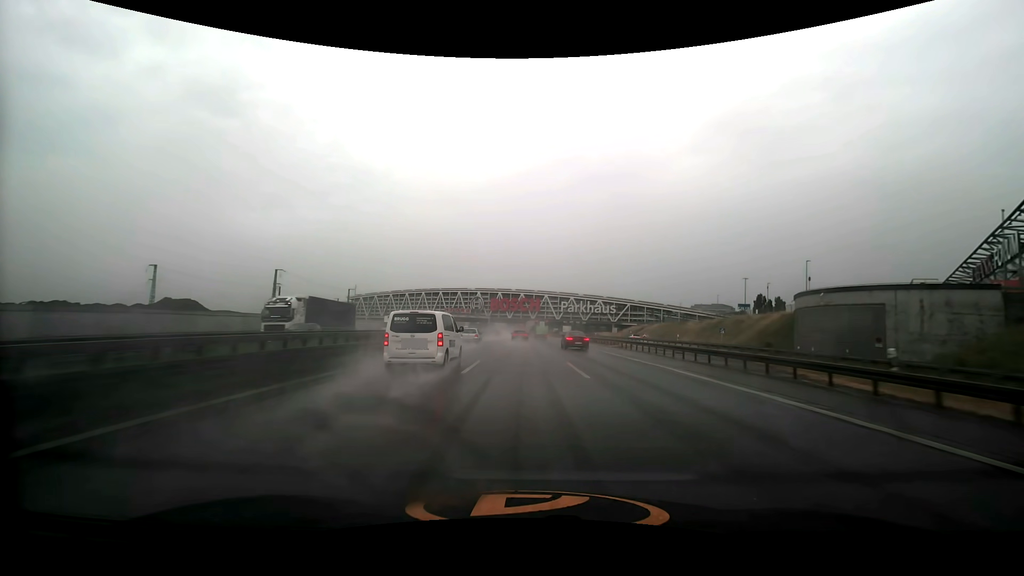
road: motorway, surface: asphalt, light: Day
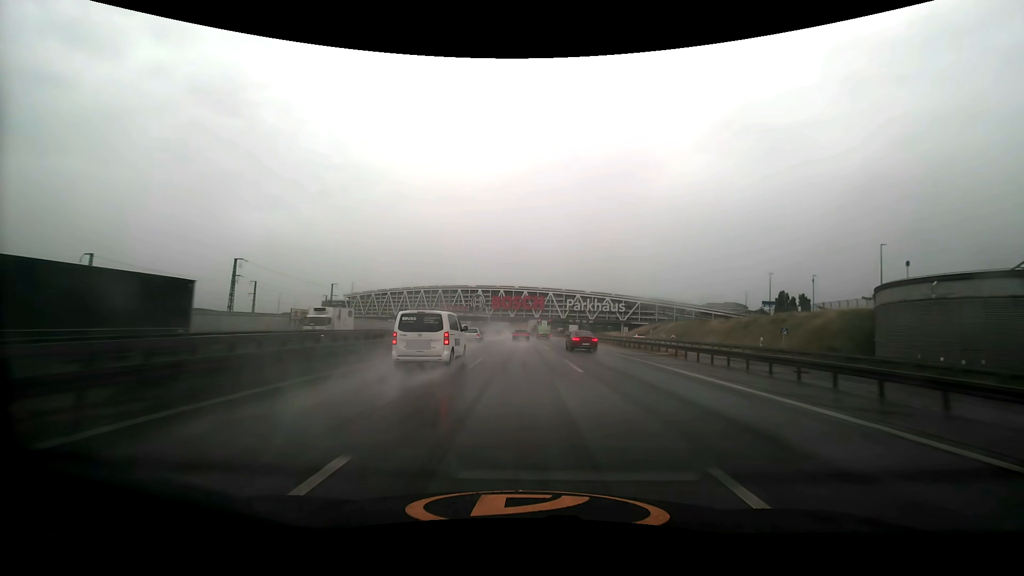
(0.0, +16.3) m; 0°
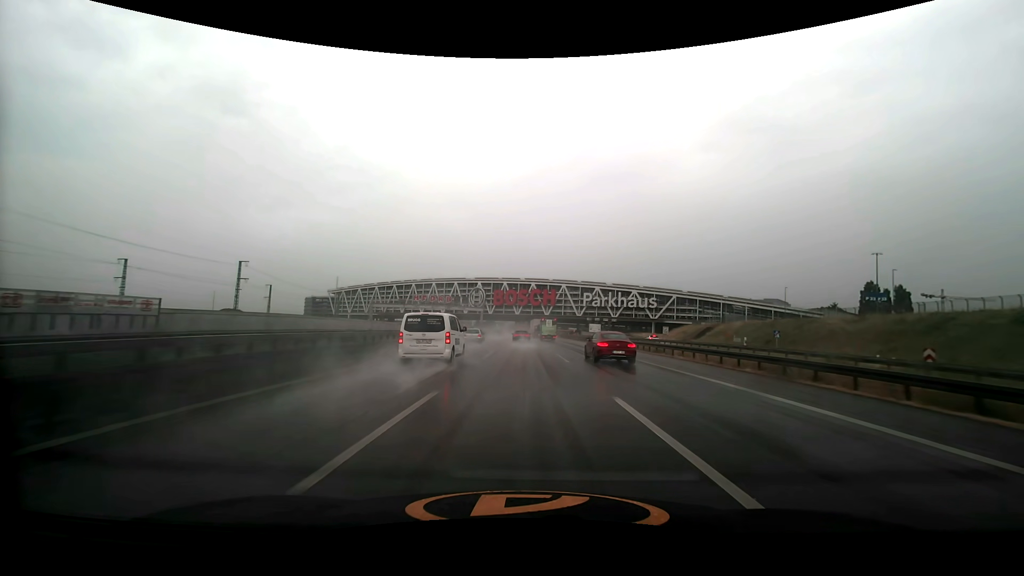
(-0.3, +48.9) m; -1°
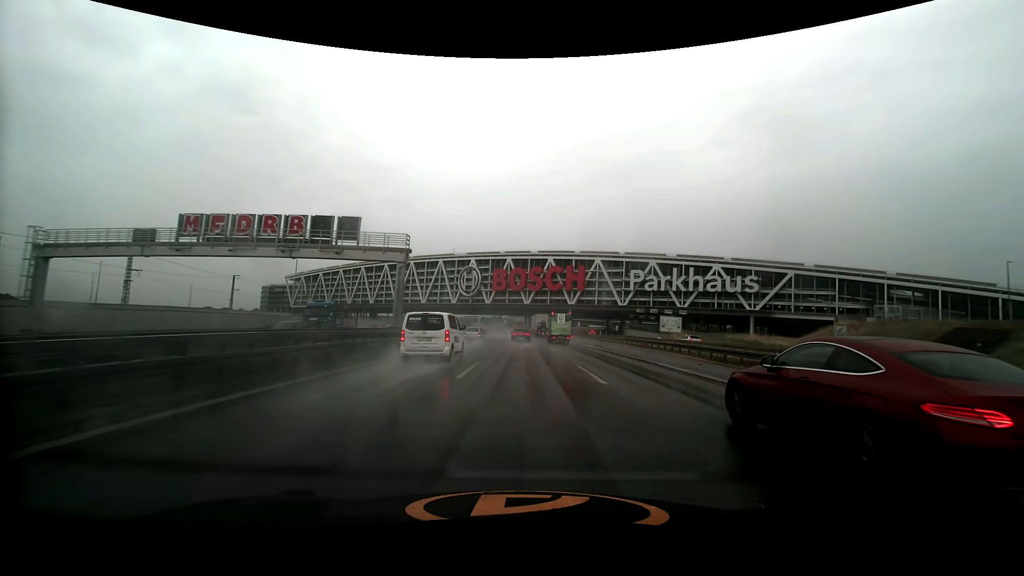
(-0.9, +81.9) m; -1°
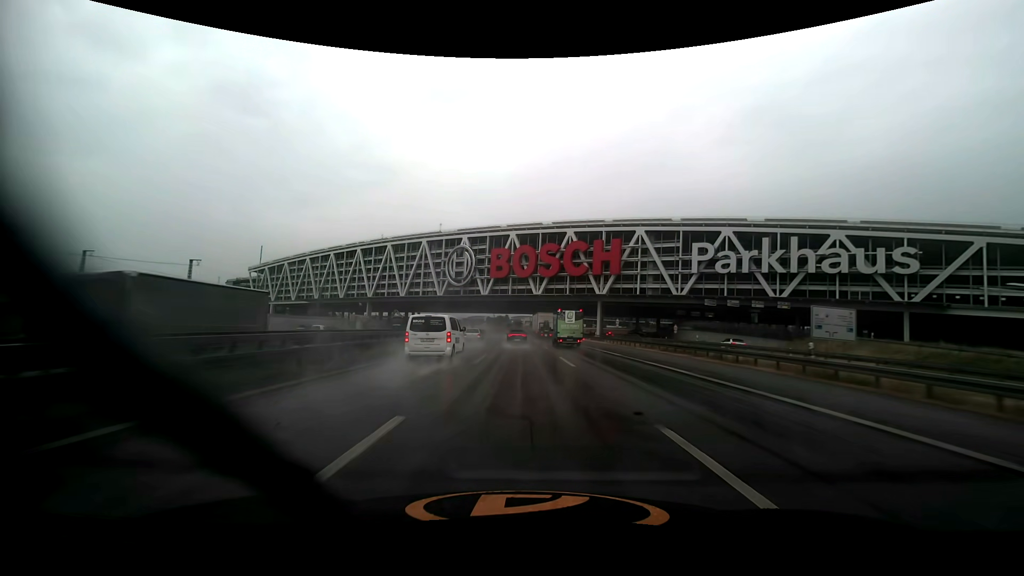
(-0.2, +47.8) m; -1°
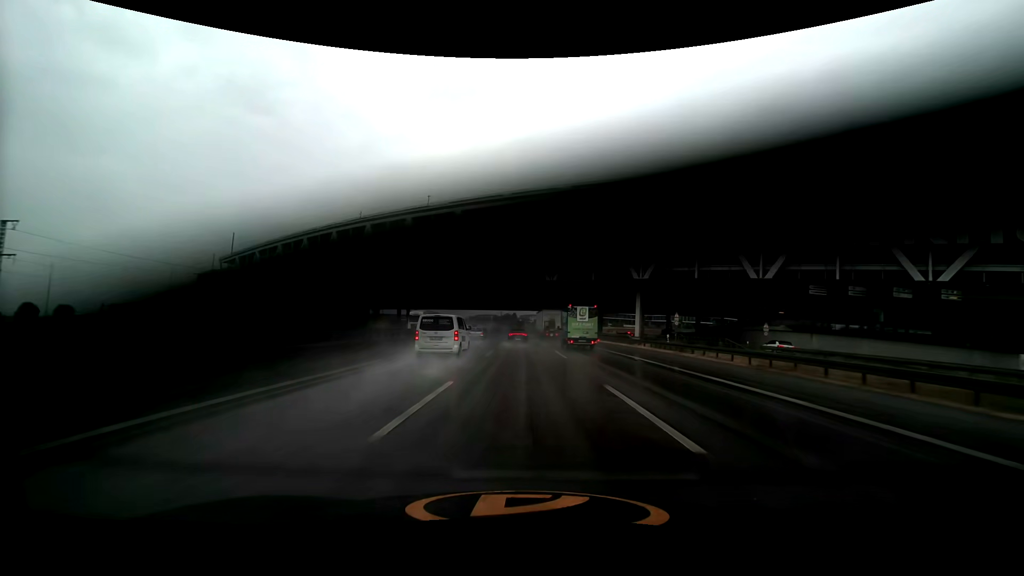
(-0.3, +31.2) m; -1°
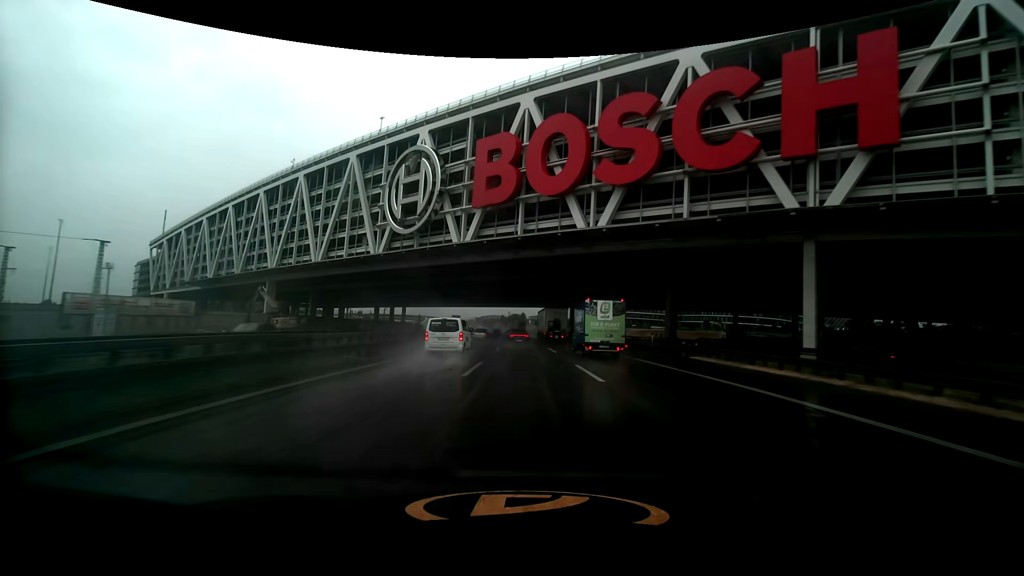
(-0.5, +46.3) m; -1°
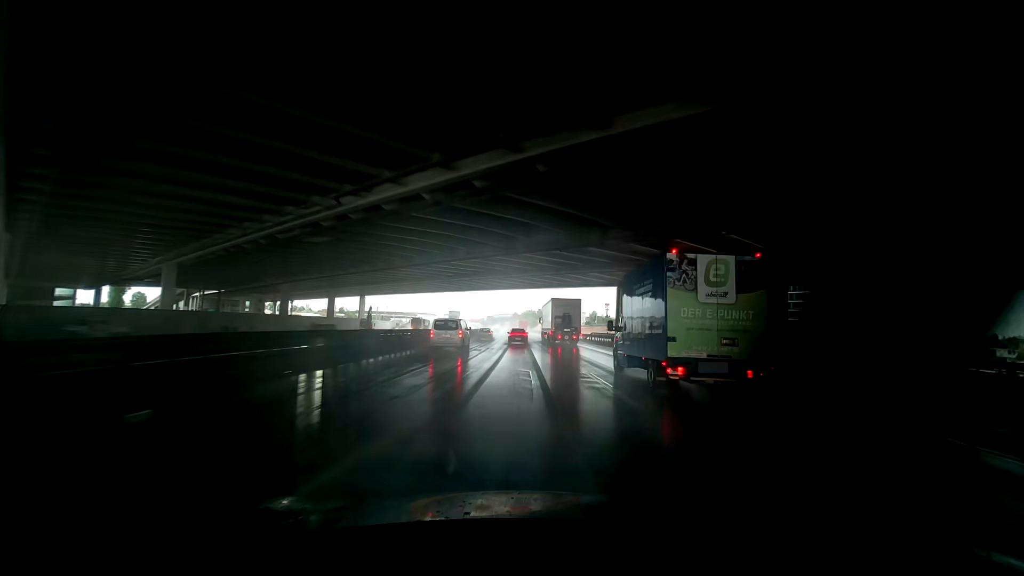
(-1.4, +77.0) m; -2°
(0, +10) (0, +20) (+1, +30) (+1, +40) (+1, +50) (+2, +60) (+2, +70) (+1, +80) (+1, +90) (0, +100) m
